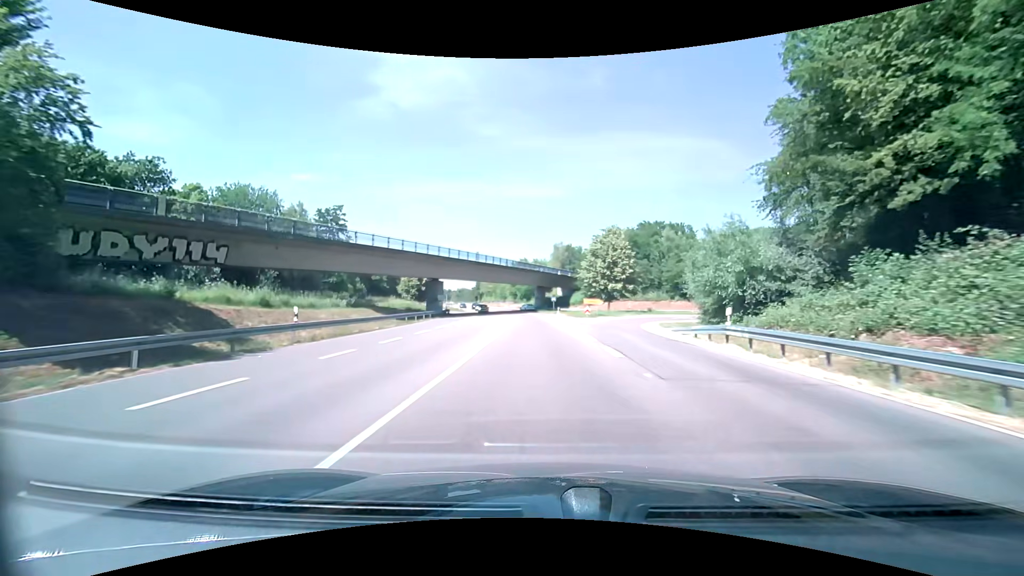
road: primary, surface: asphalt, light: Day
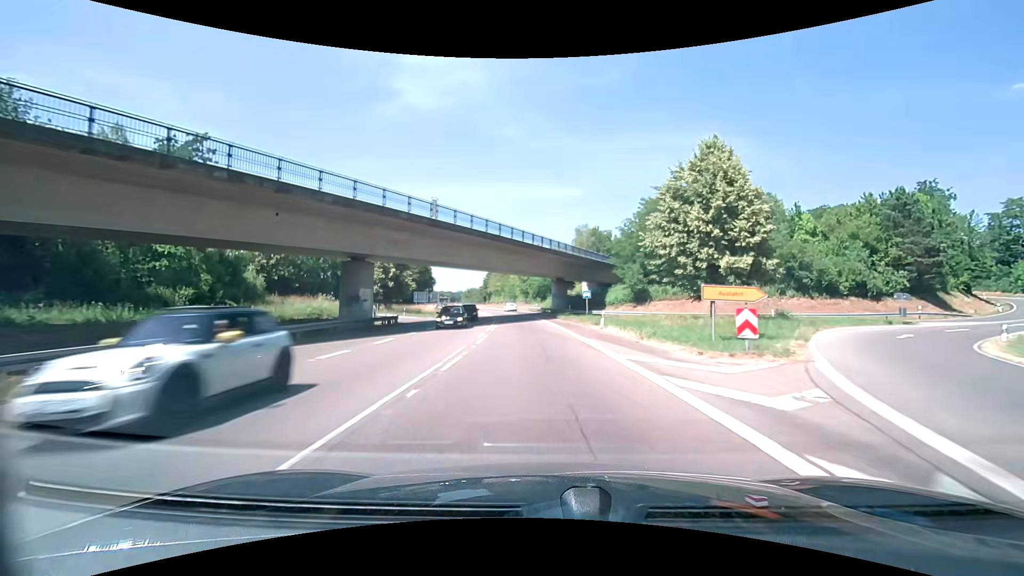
(-0.6, +34.6) m; -2°
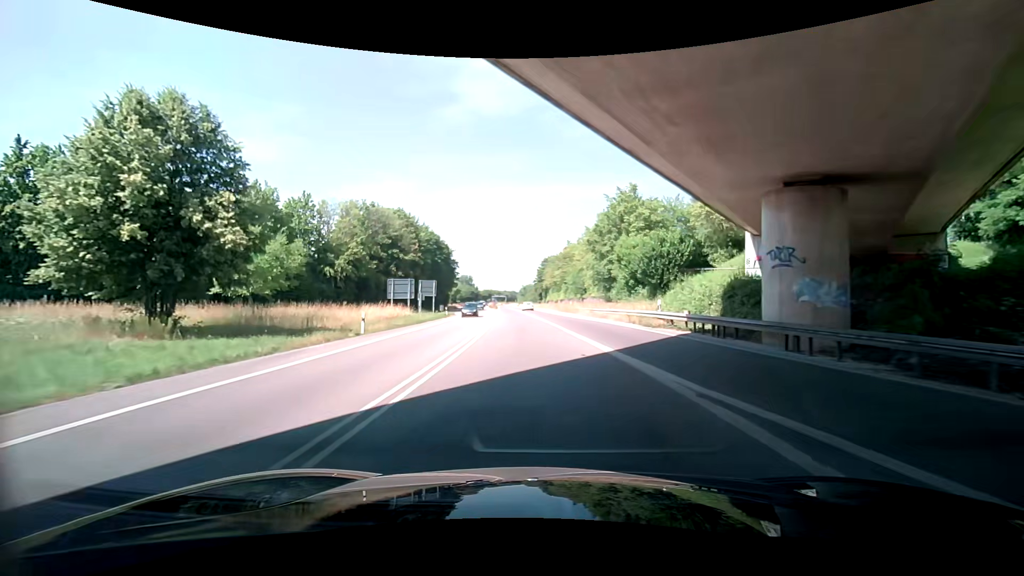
(-3.5, +58.1) m; -7°
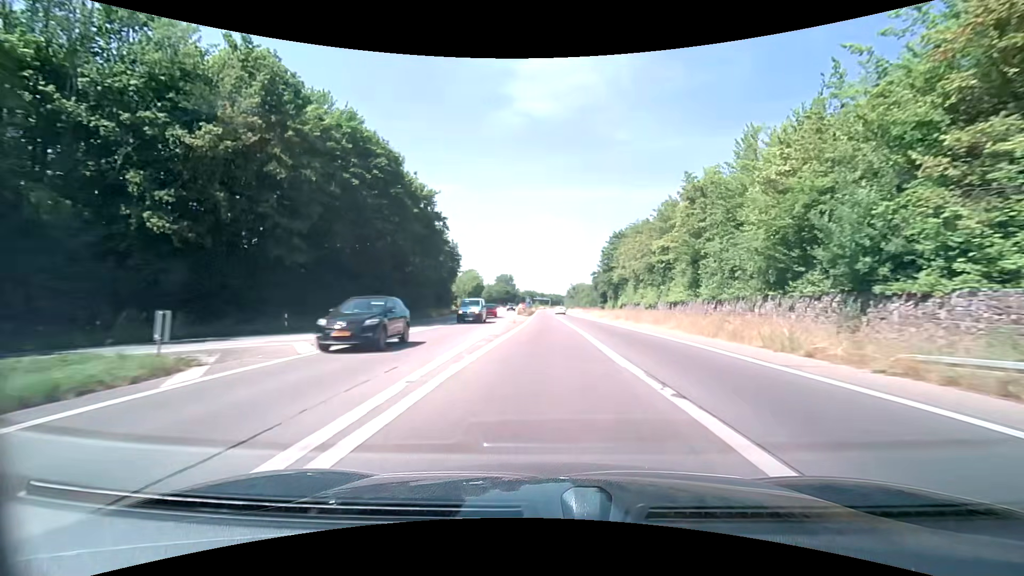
(-4.1, +59.4) m; -6°
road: trunk
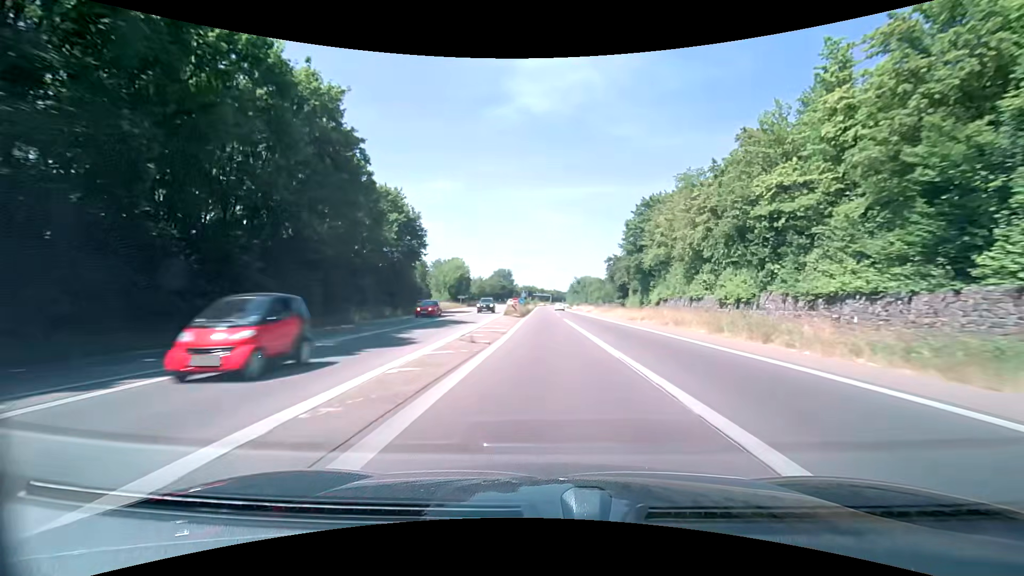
(+0.1, +24.8) m; 0°
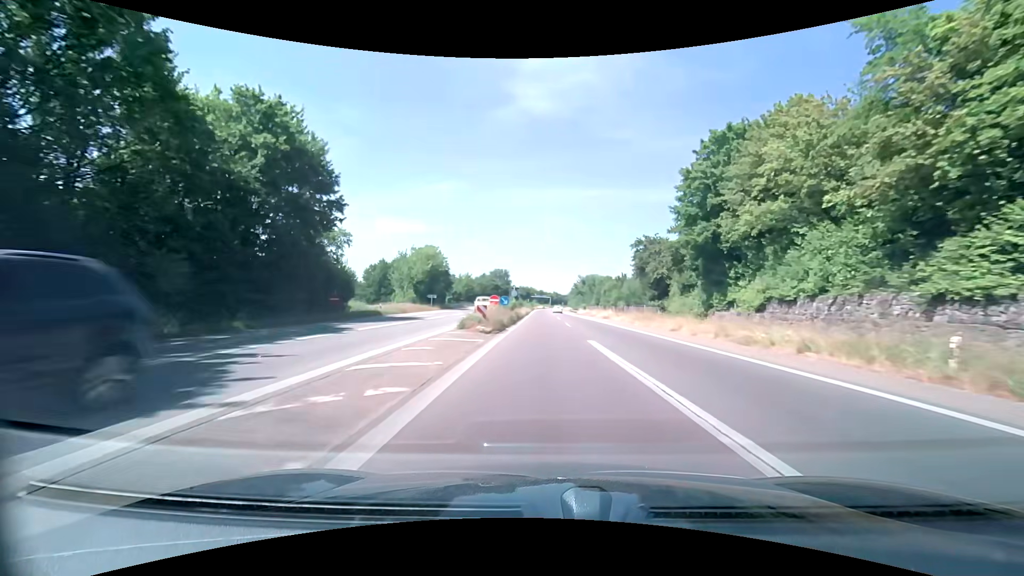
(+0.1, +25.1) m; 0°
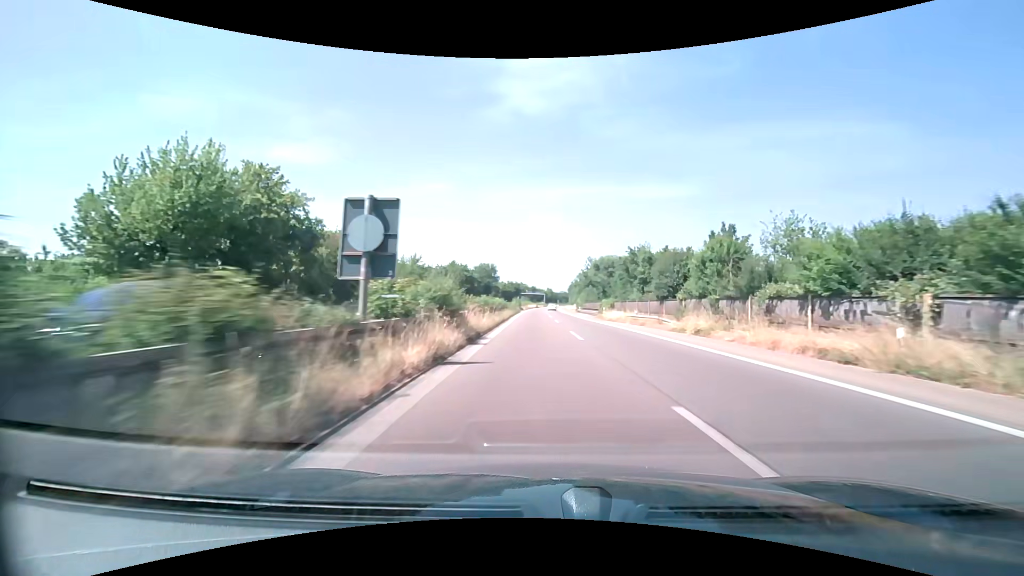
(0.0, +50.7) m; +1°
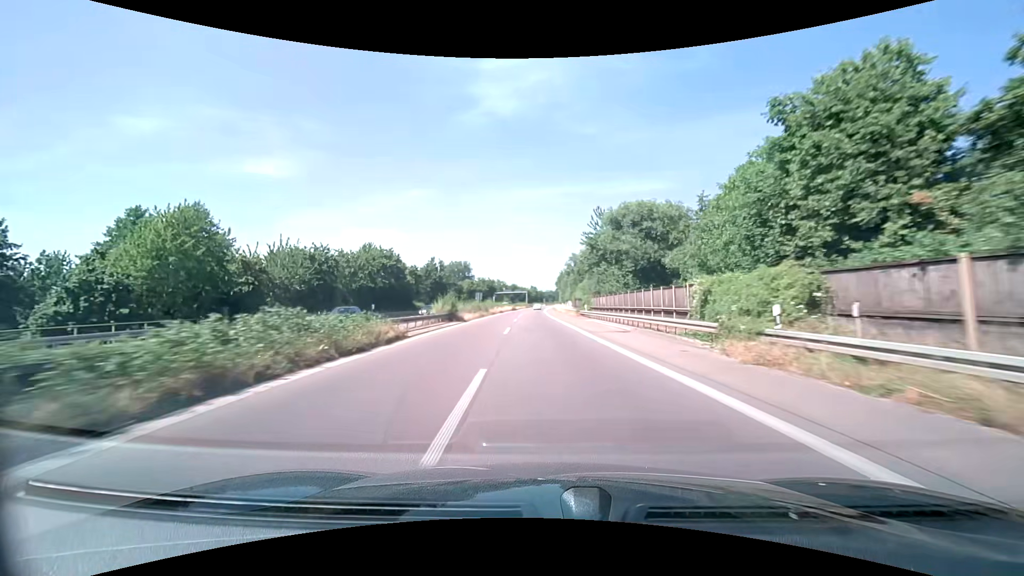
(+1.8, +50.5) m; +2°
(0, +10) (0, +20) (0, +30) (-1, +40) (-1, +50) (-1, +60) (-1, +70) (-1, +80) (-2, +90) (-2, +100) m
